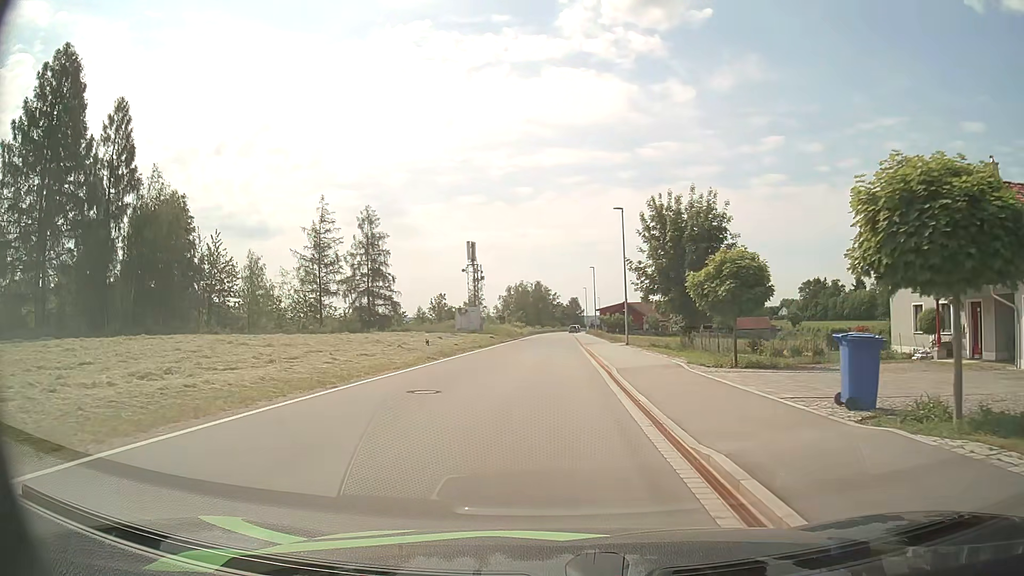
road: unclassified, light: Day
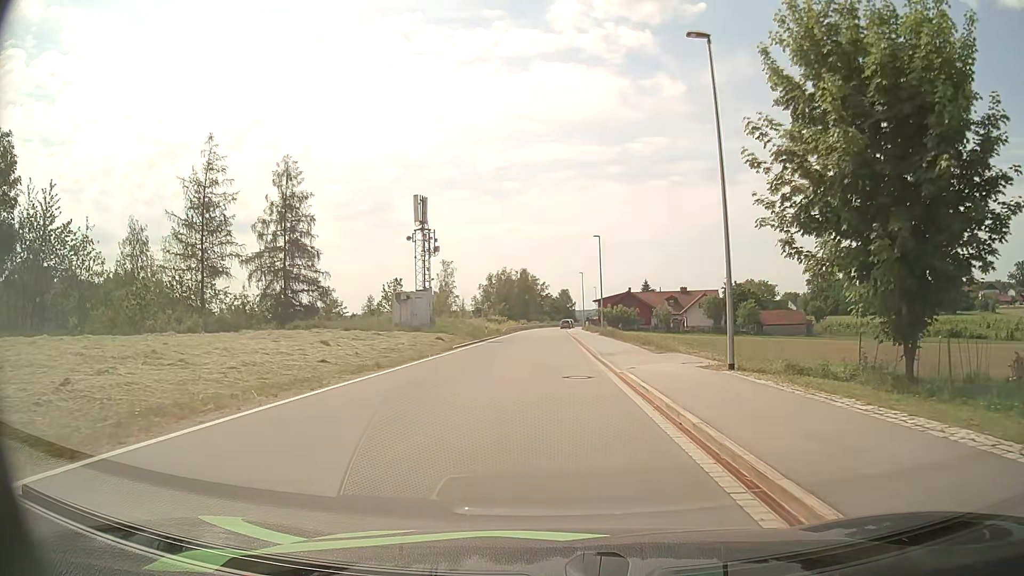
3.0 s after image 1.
(+0.1, +24.6) m; +1°
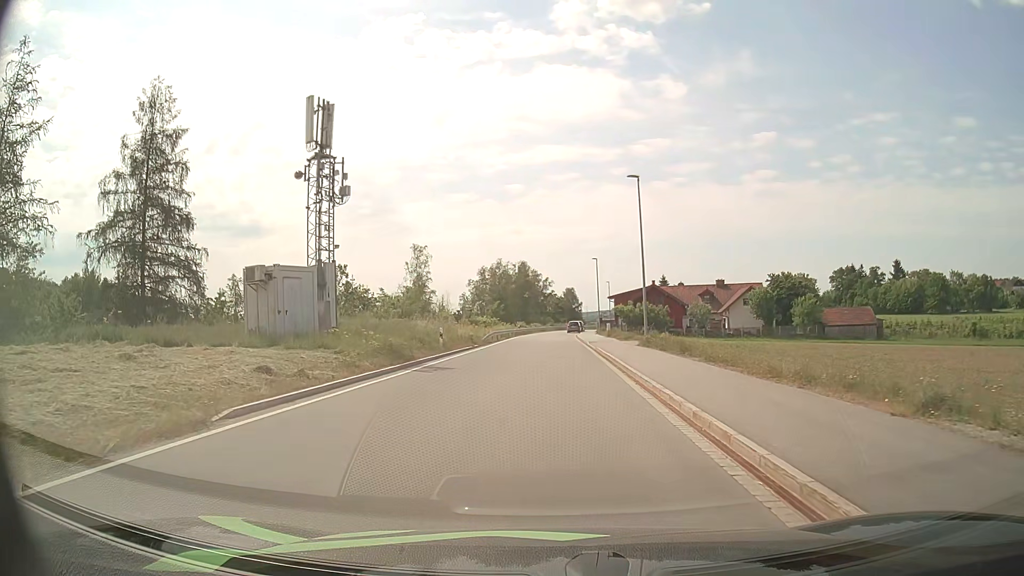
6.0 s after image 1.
(0.0, +23.8) m; 0°
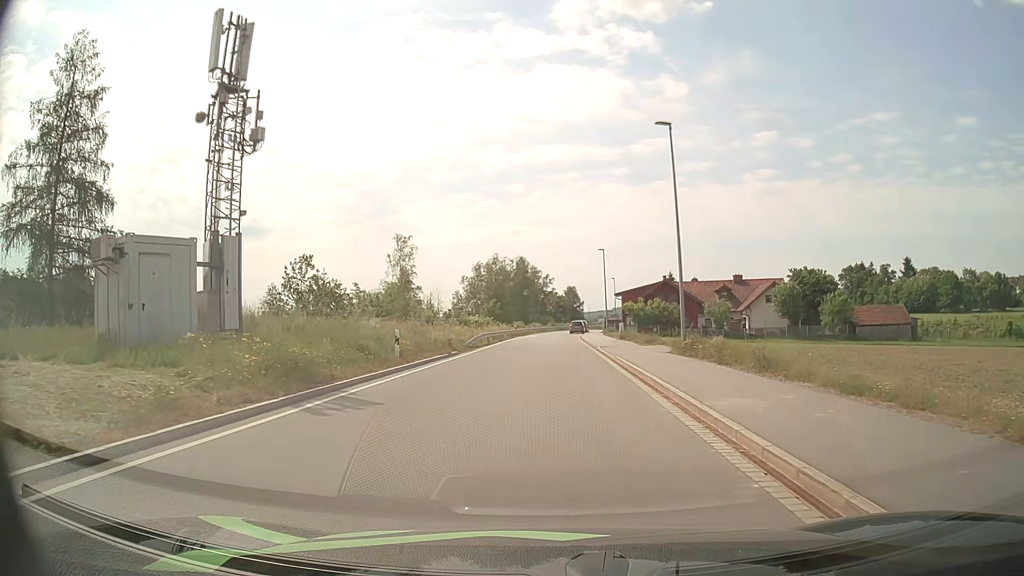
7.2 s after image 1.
(0.0, +8.9) m; 0°
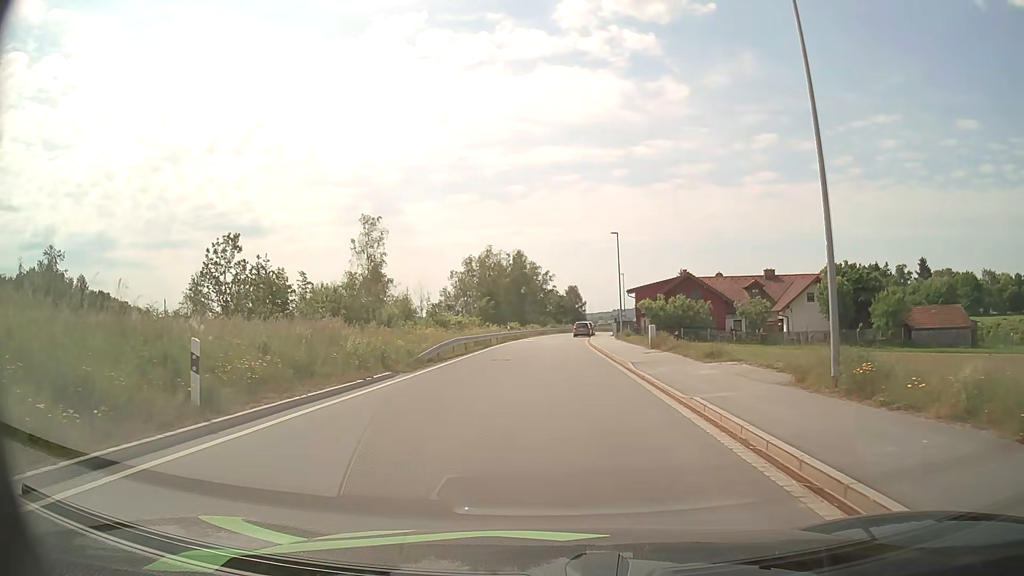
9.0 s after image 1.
(0.0, +12.8) m; 0°
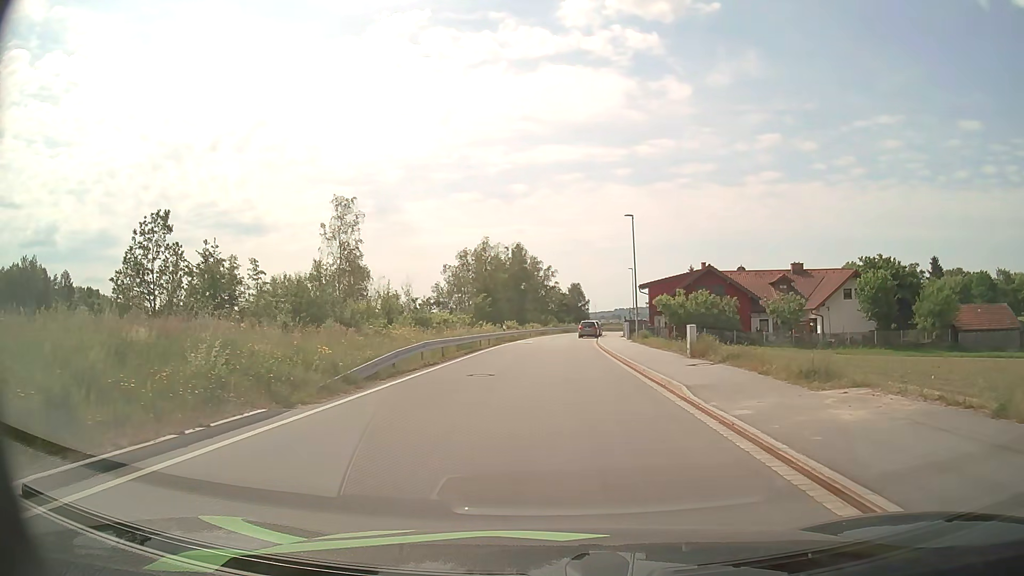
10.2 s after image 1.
(0.0, +8.2) m; 0°
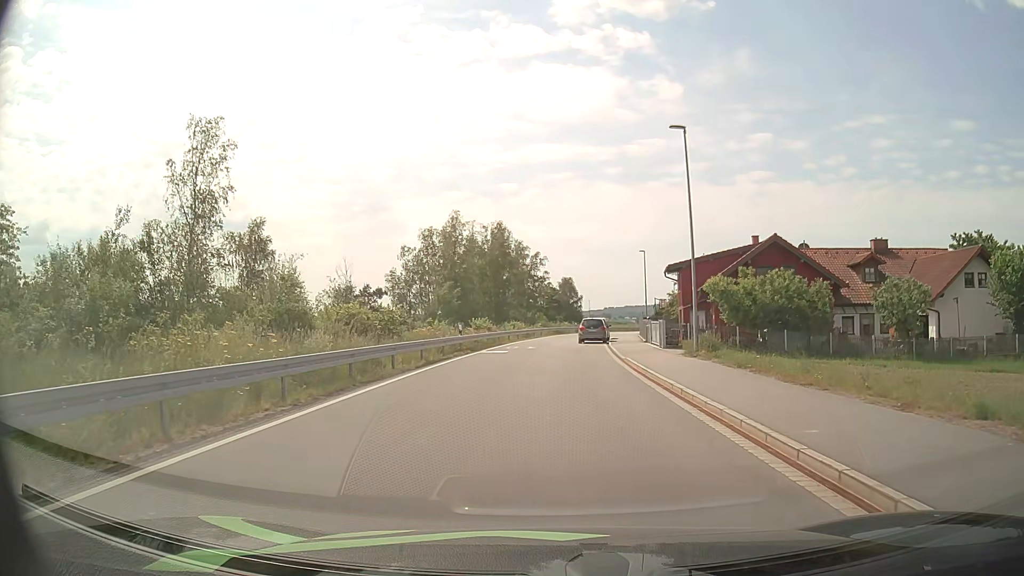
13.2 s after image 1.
(+0.2, +20.0) m; +1°
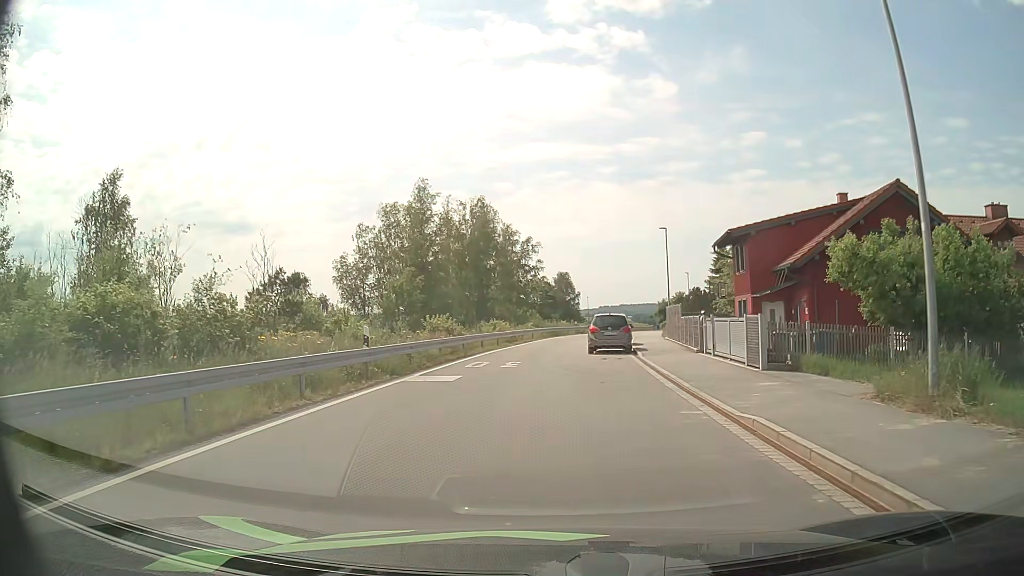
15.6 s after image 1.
(+0.1, +15.4) m; 0°
(0, +10) (0, +20) (0, +30) (+1, +40) (+3, +50) (+5, +59) (+8, +69) (+11, +79) (+13, +88) (+16, +98) m
